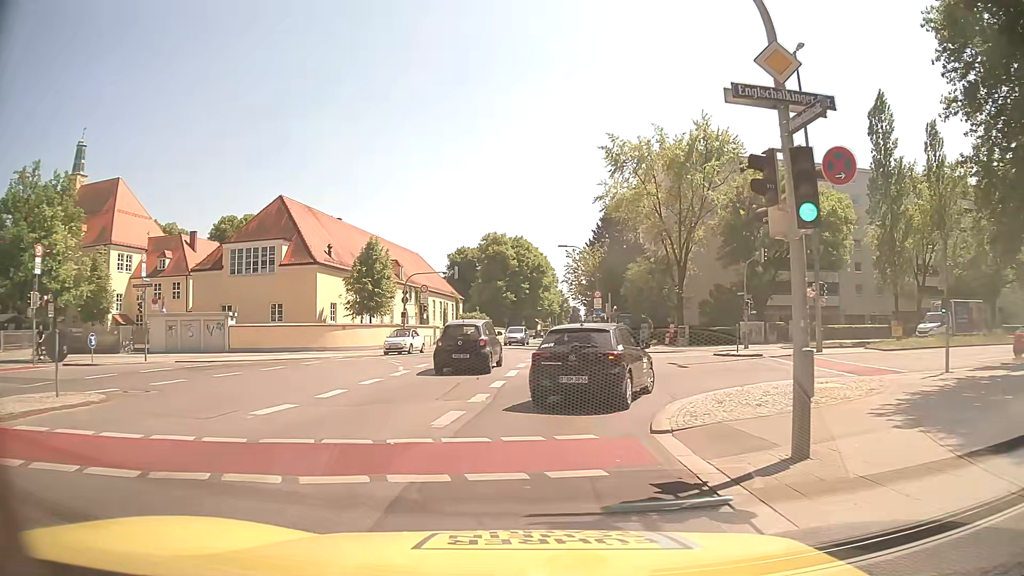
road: secondary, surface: asphalt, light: Day
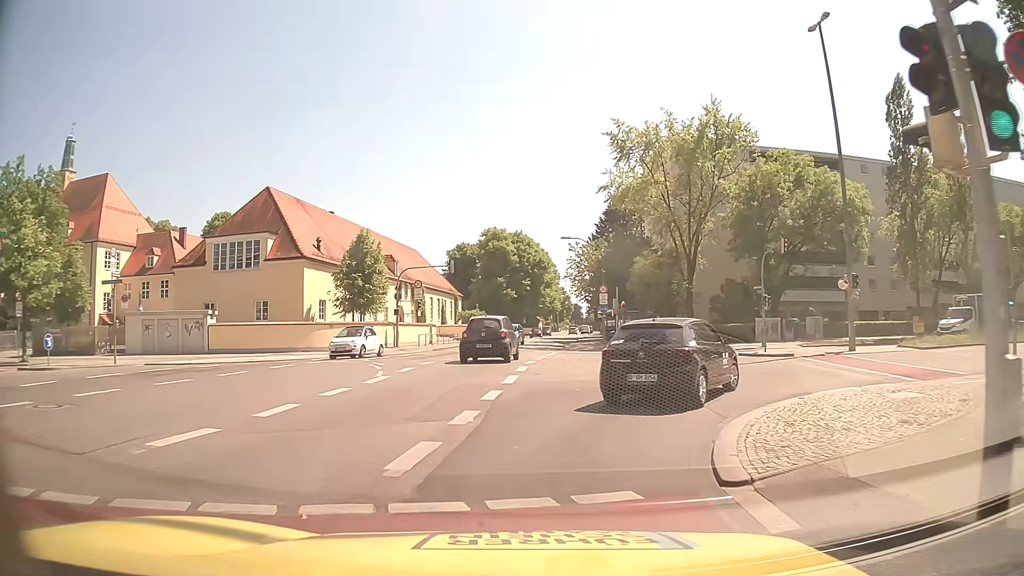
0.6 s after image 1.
(-0.1, +3.4) m; -1°
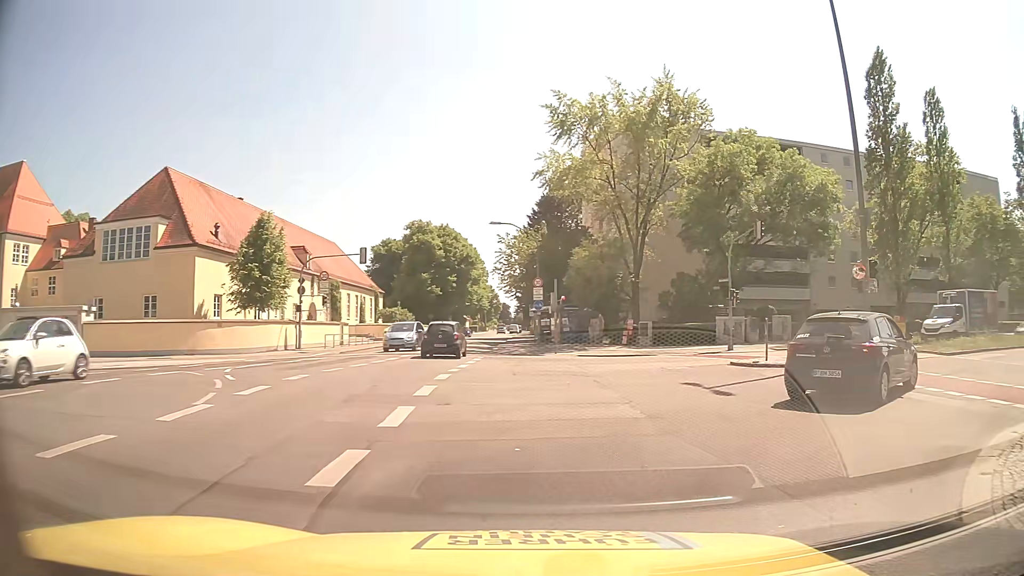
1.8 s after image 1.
(+0.1, +6.9) m; +5°
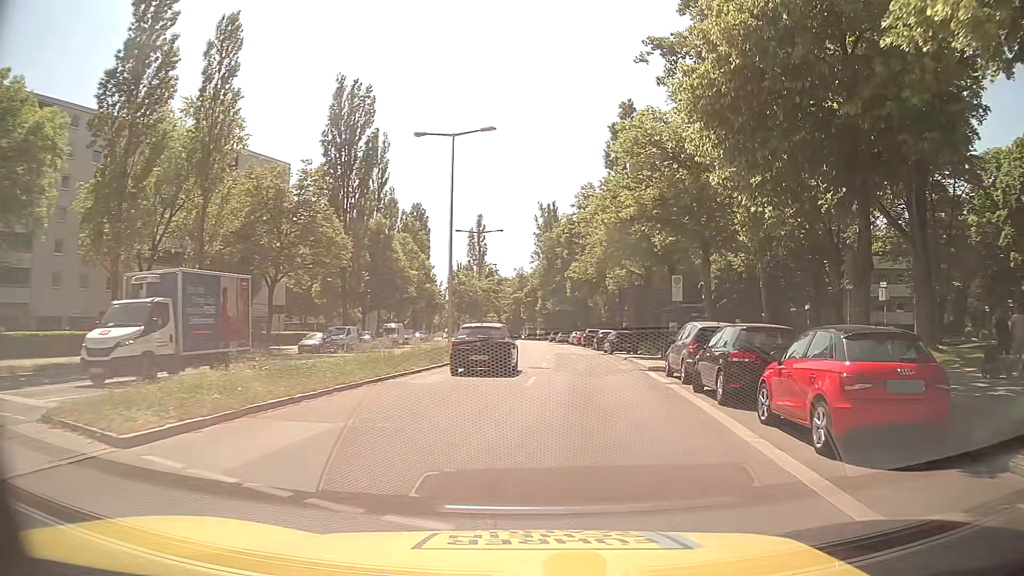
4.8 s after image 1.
(+9.8, +14.2) m; +64°
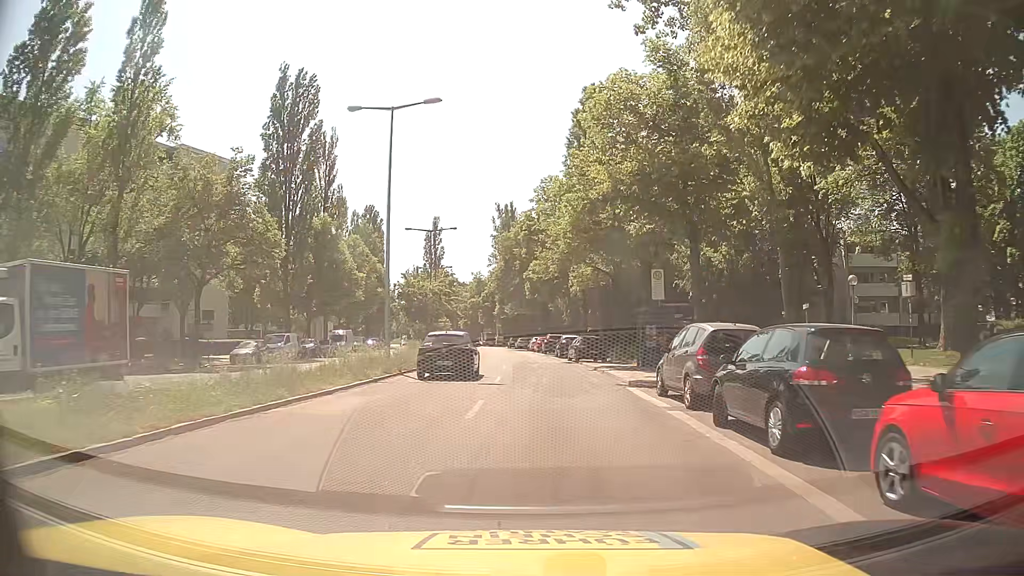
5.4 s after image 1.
(+0.2, +5.1) m; +3°
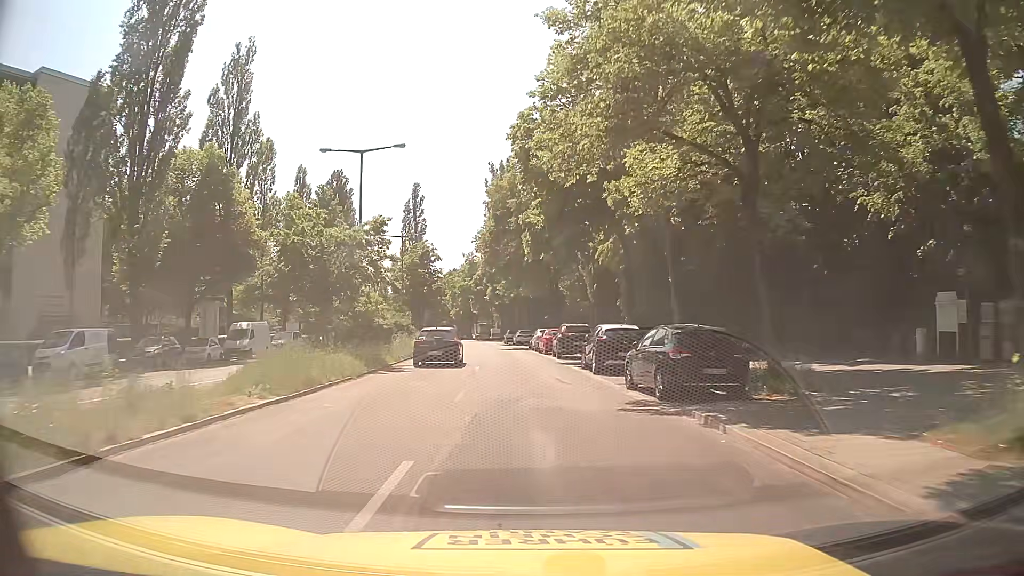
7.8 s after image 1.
(+0.2, +25.2) m; 0°
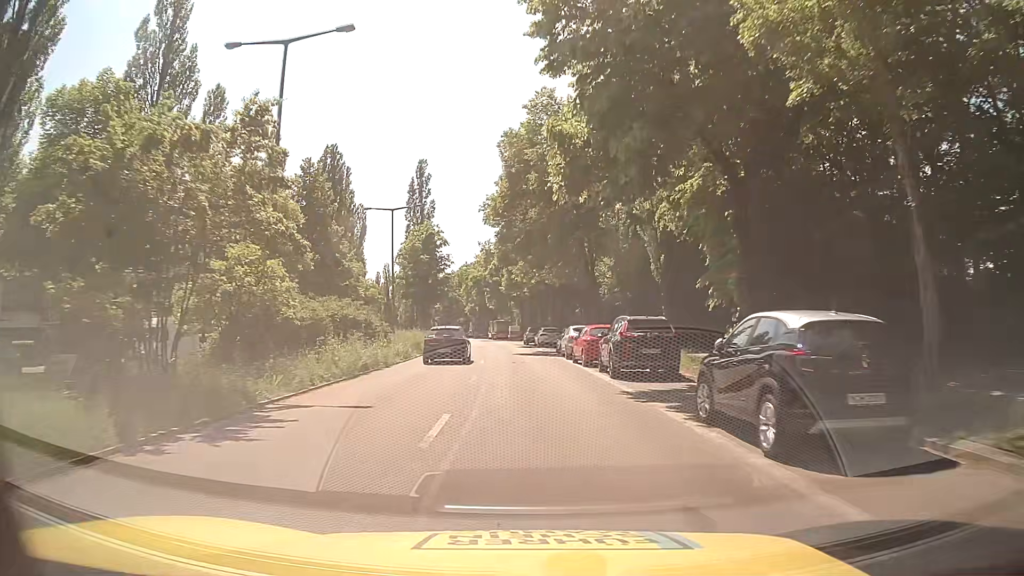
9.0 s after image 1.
(-0.3, +14.5) m; -2°
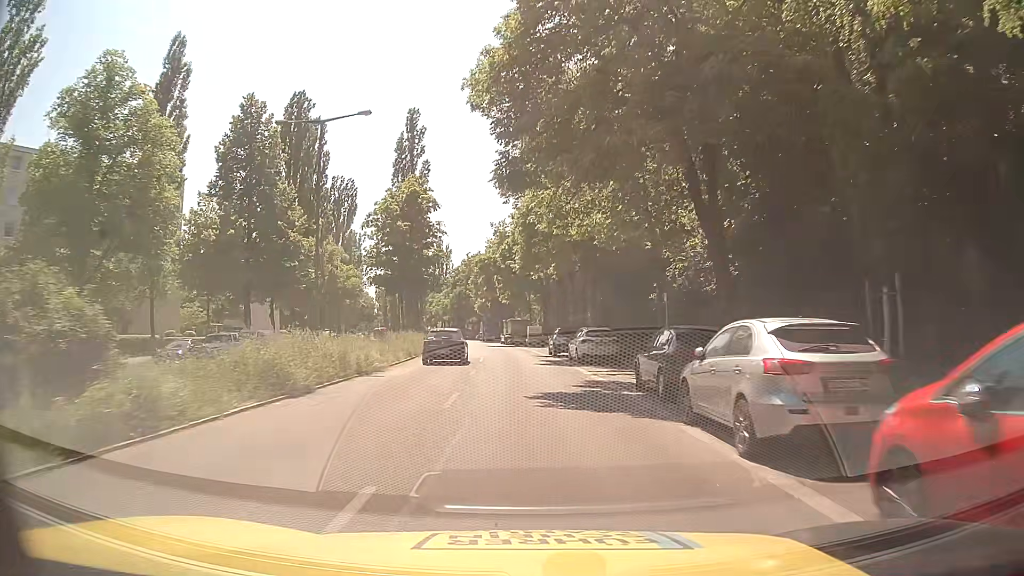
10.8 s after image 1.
(-0.3, +23.1) m; -2°
(0, +10) (0, +20) (0, +30) (-1, +40) (-2, +50) (-3, +60) (-4, +70) (-5, +80) (-6, +90) (-7, +100) m
